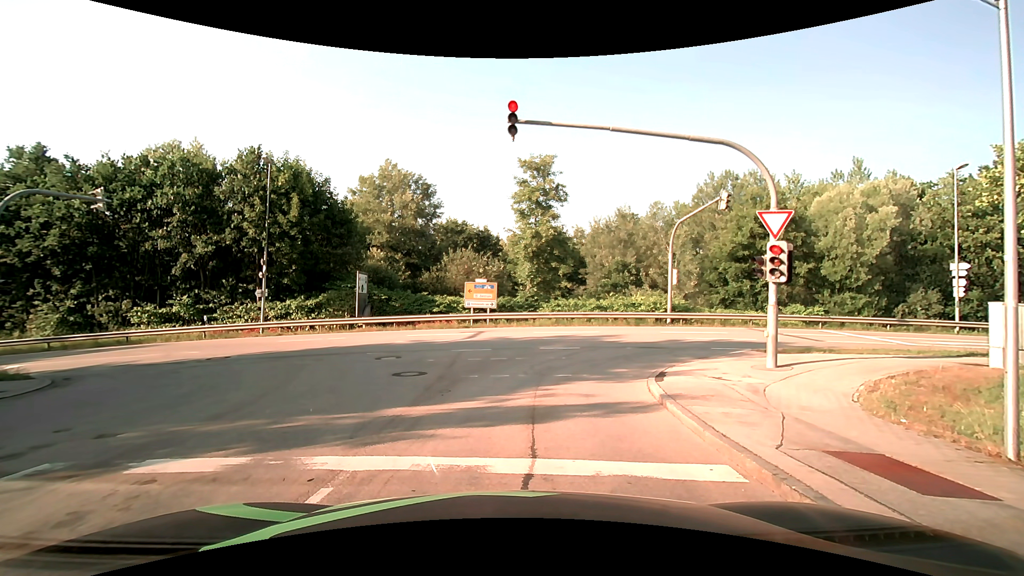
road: residential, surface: asphalt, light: Day
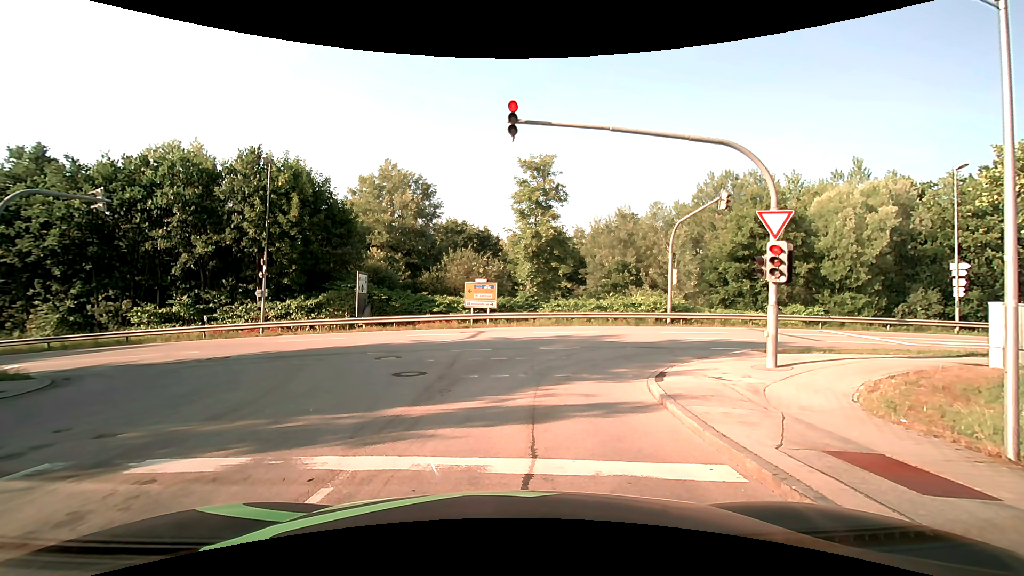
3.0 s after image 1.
(0.0, 0.0) m; 0°
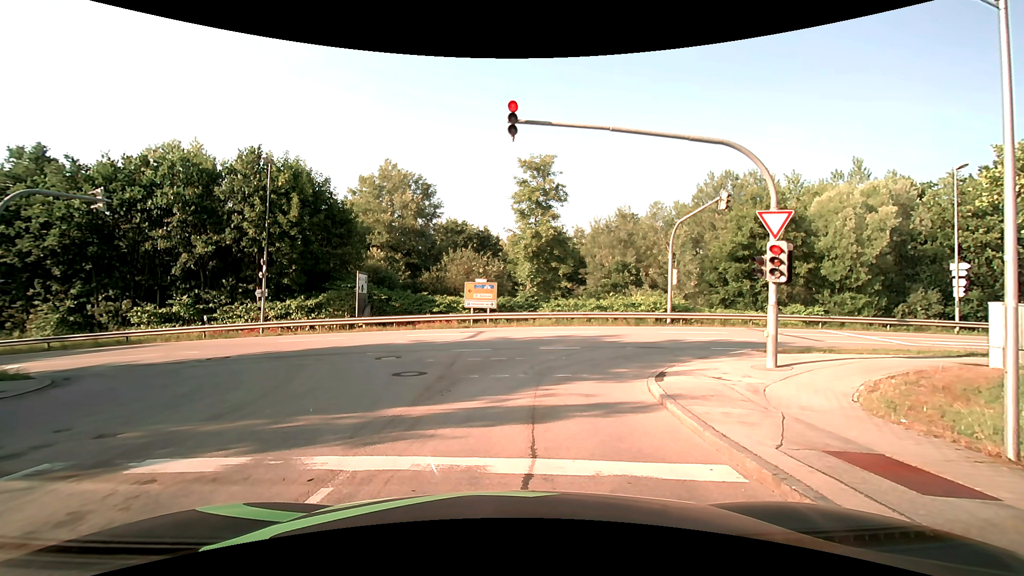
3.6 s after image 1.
(0.0, 0.0) m; 0°
